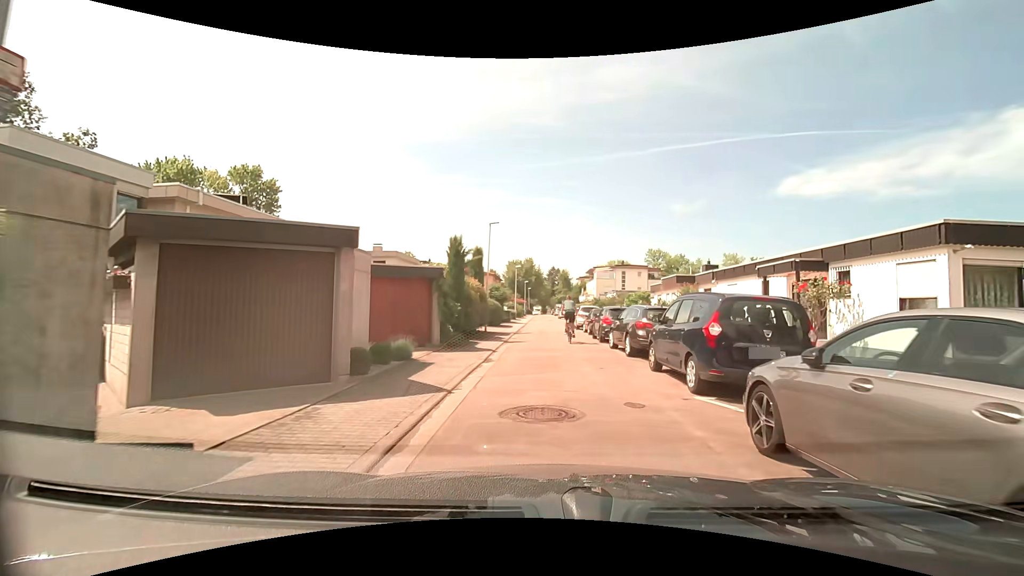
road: residential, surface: asphalt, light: Day
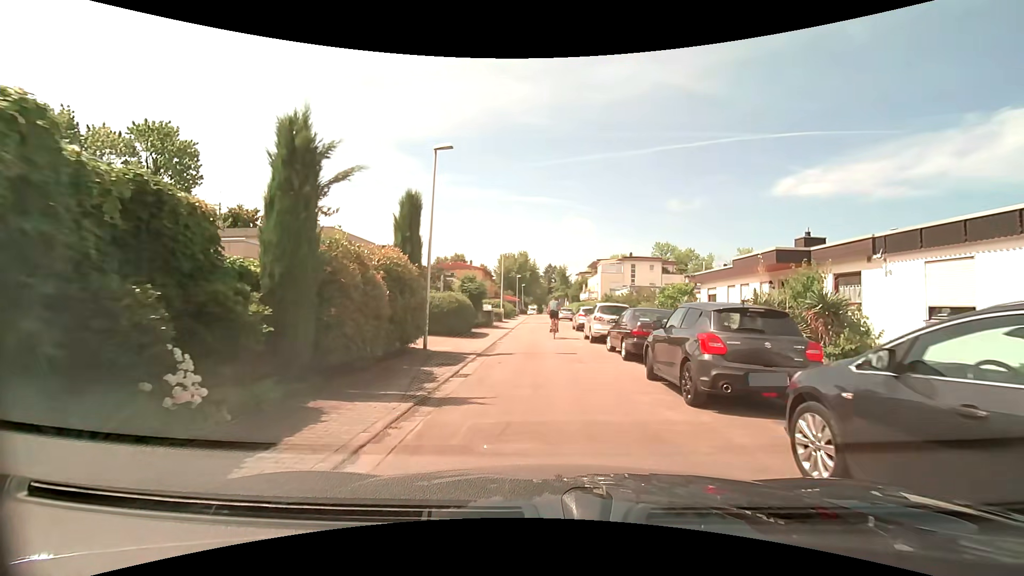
(+0.2, +13.0) m; +1°
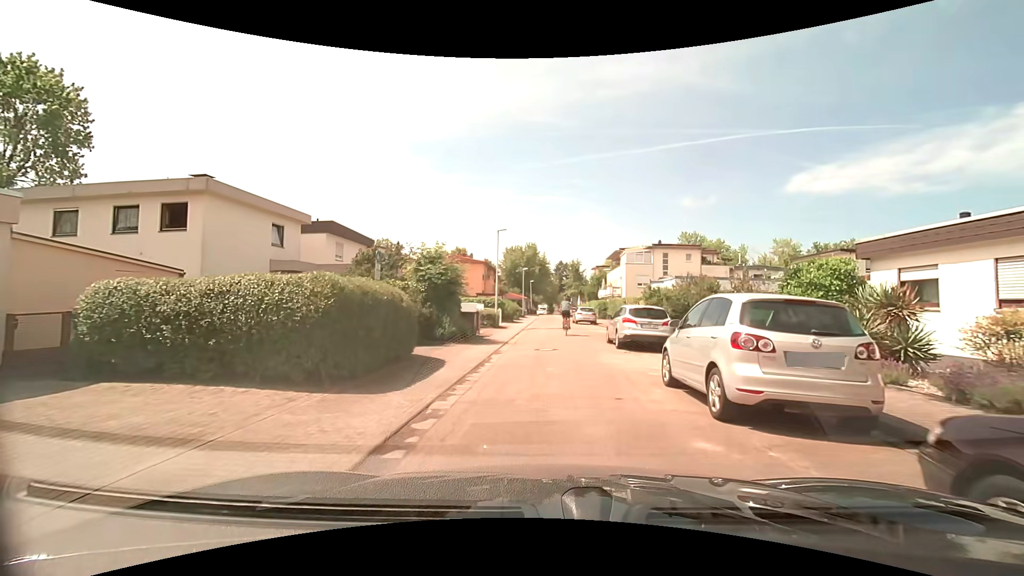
(-0.1, +13.1) m; -1°
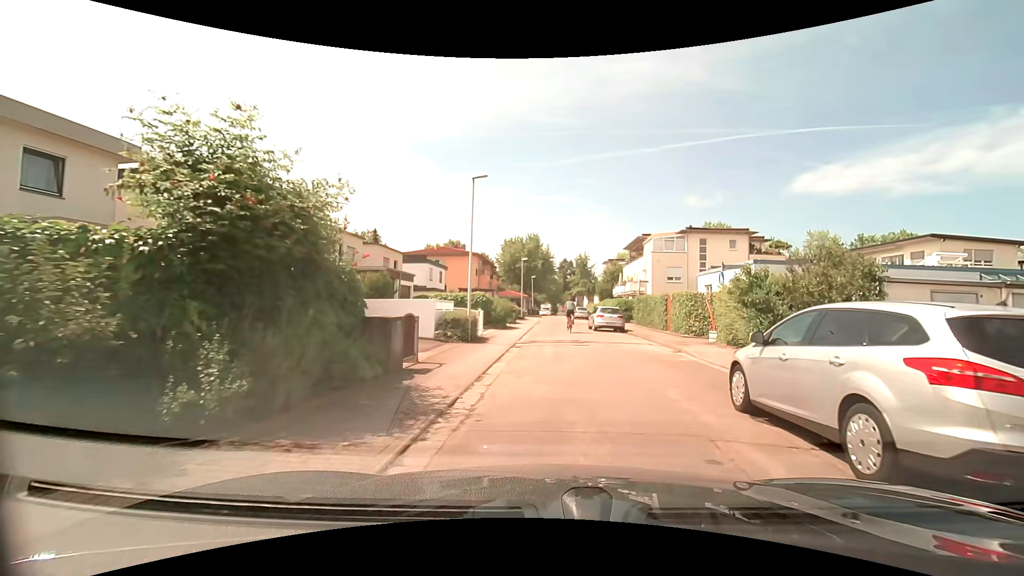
(-0.2, +12.4) m; -1°
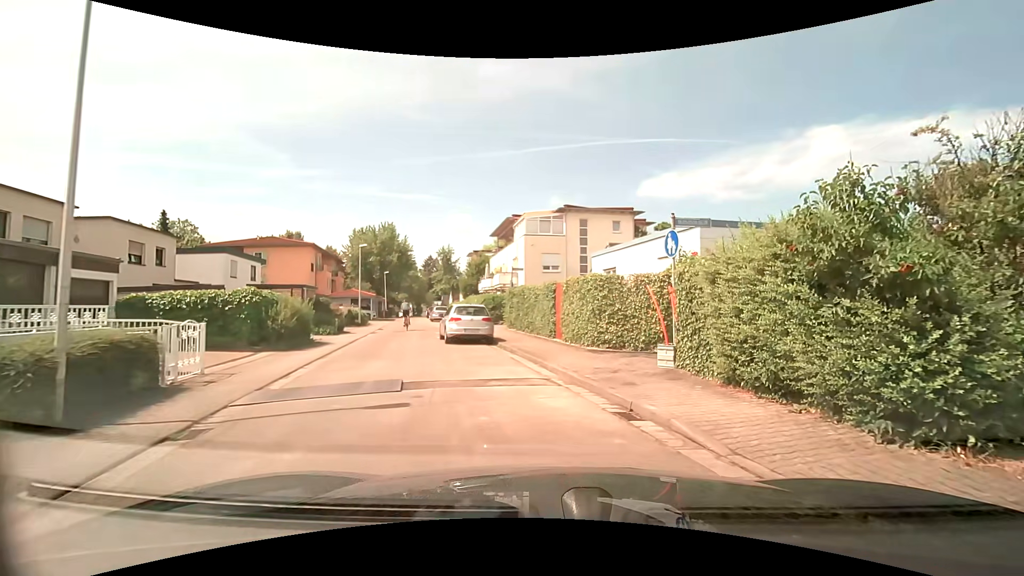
(+1.1, +10.7) m; +16°
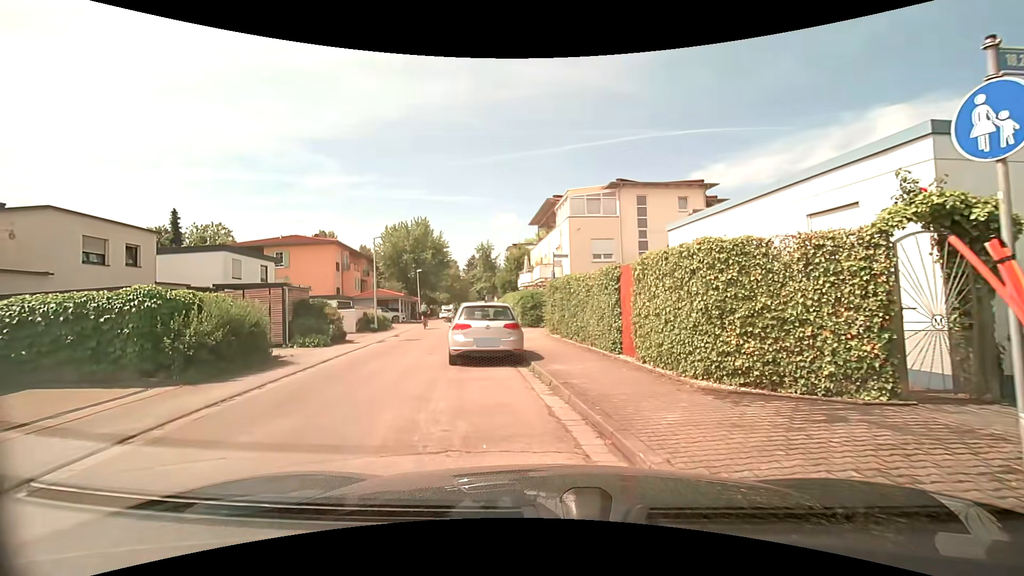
(-0.1, +6.5) m; -5°
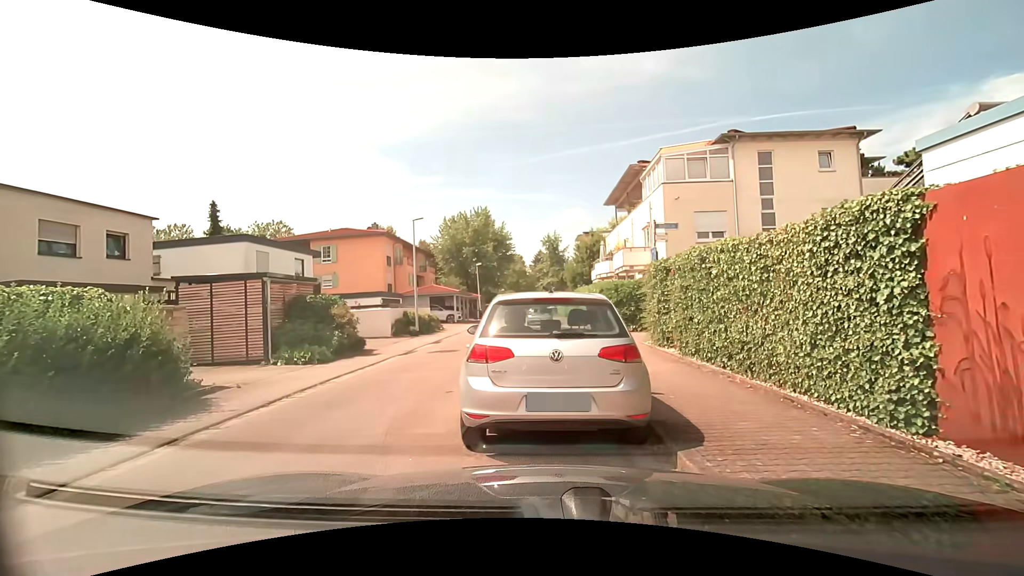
(-0.6, +6.7) m; -10°
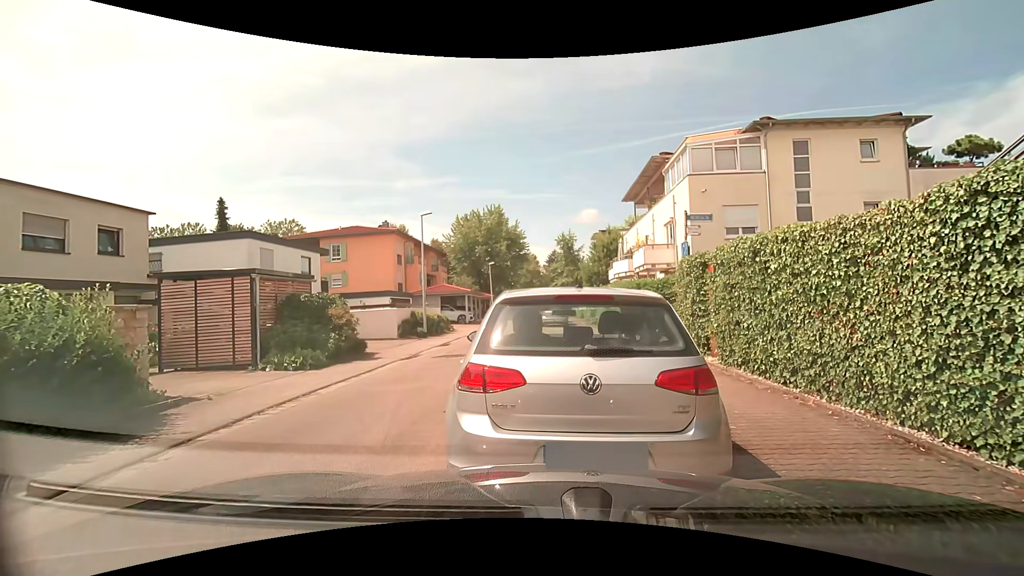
(-0.1, +1.4) m; -3°
